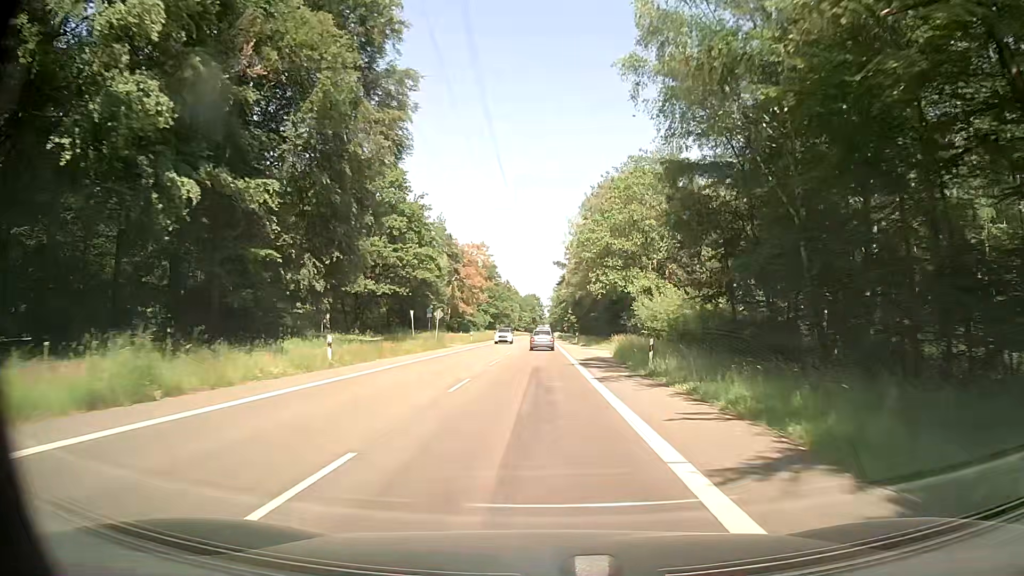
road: secondary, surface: asphalt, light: Day
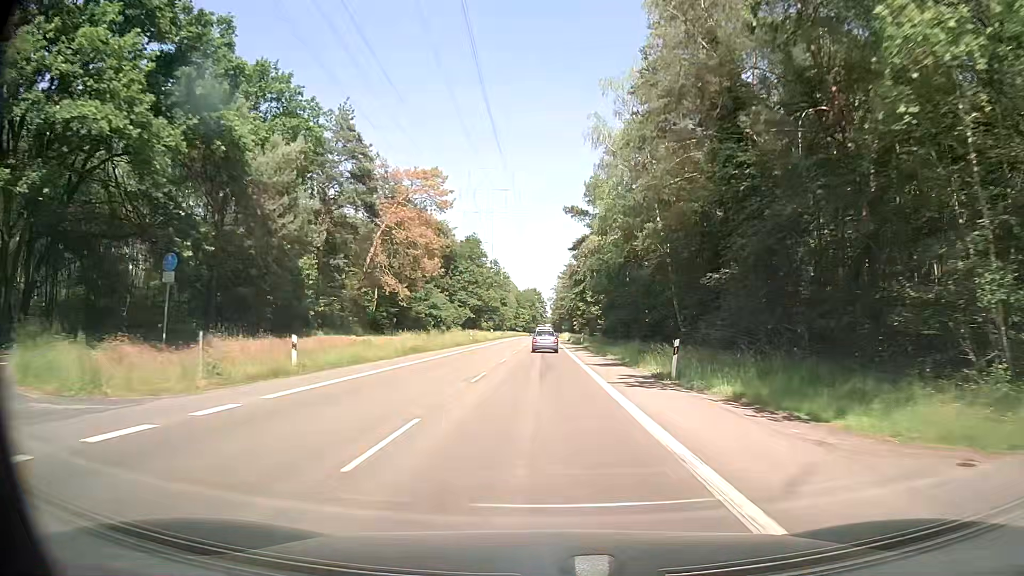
(+0.1, +54.1) m; 0°
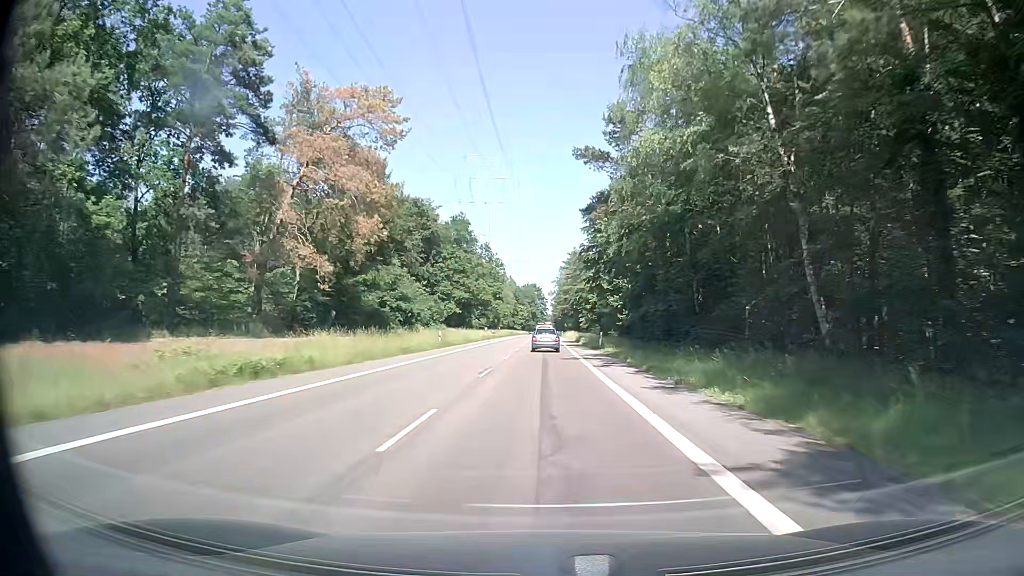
(-0.1, +21.8) m; 0°
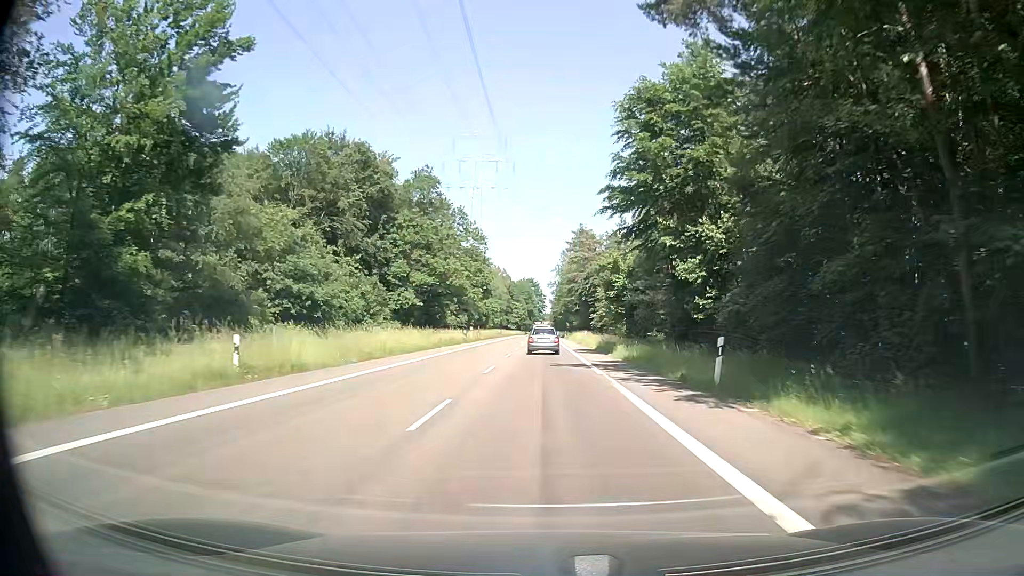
(+0.3, +32.8) m; 0°
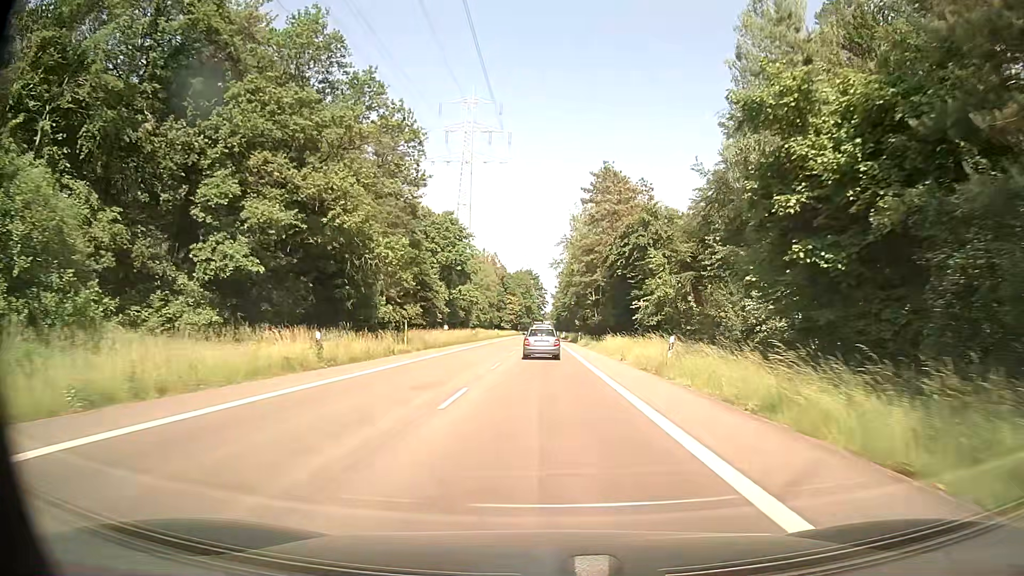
(+0.2, +43.1) m; 0°
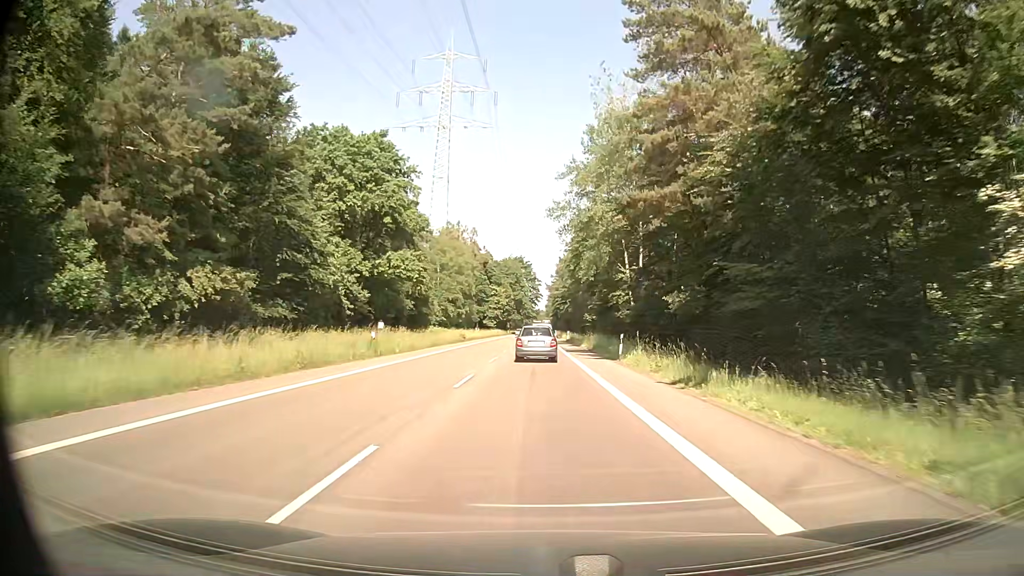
(+0.3, +41.8) m; +1°
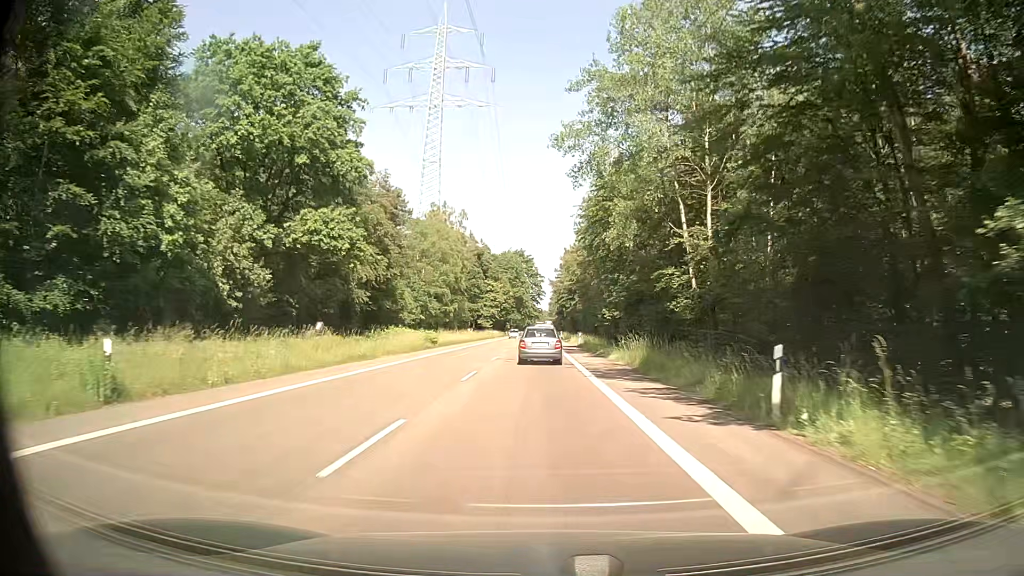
(0.0, +20.4) m; 0°
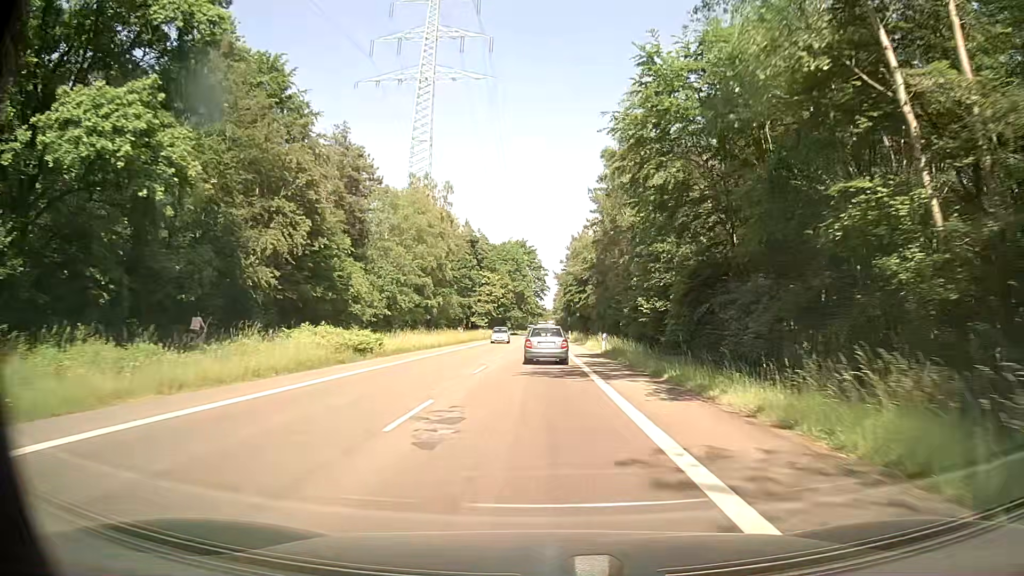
(0.0, +20.1) m; 0°
(0, +10) (0, +20) (0, +30) (0, +40) (0, +50) (0, +60) (0, +70) (0, +80) (-1, +90) (-1, +100) m
